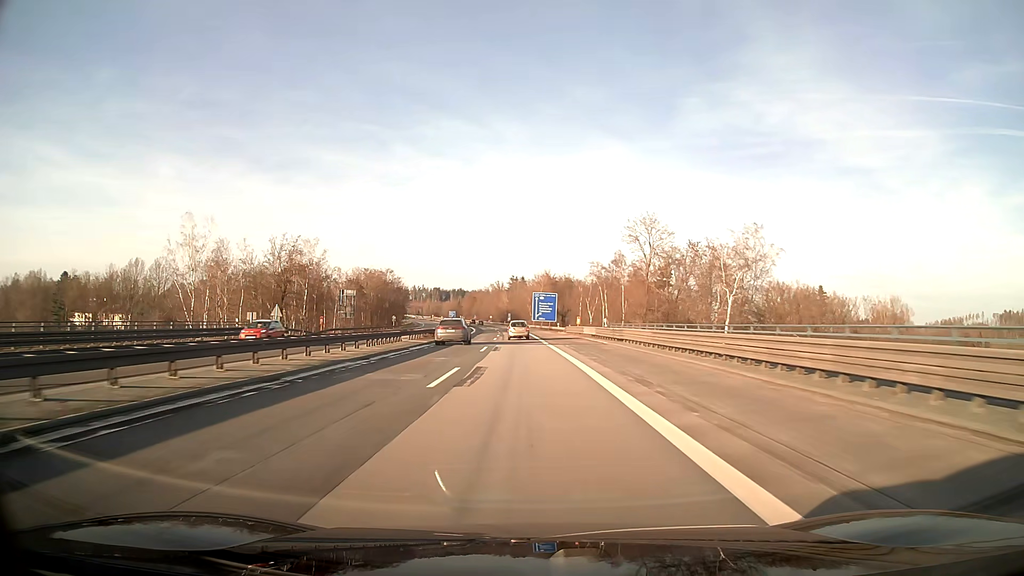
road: motorway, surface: asphalt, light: Day
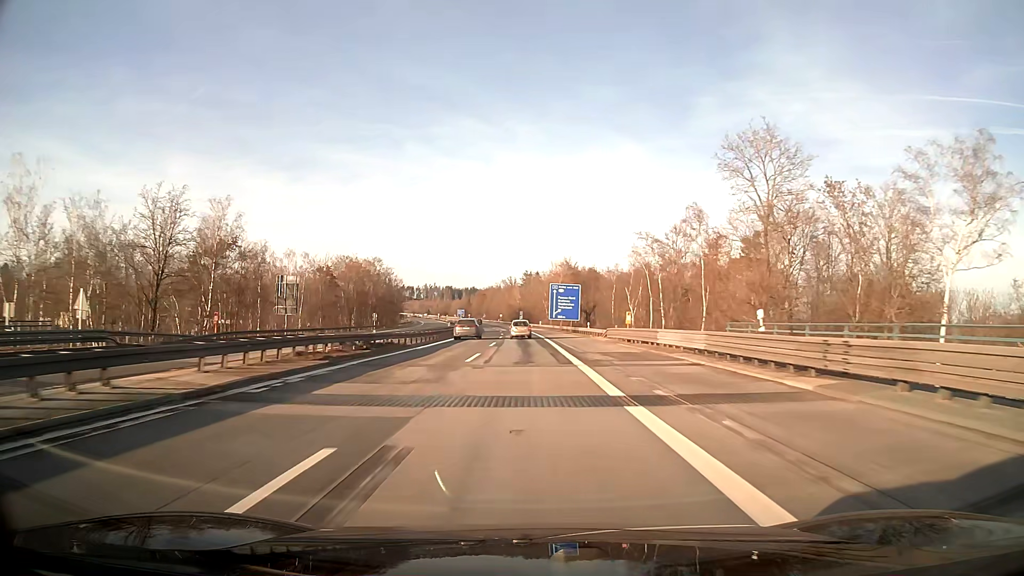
(-0.4, +31.6) m; -1°
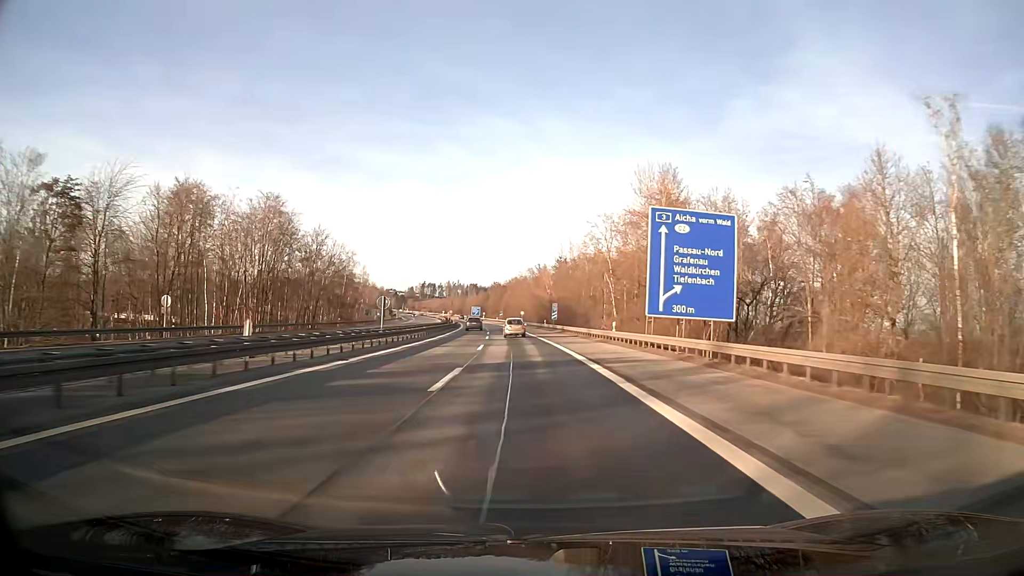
(-1.8, +78.9) m; -3°
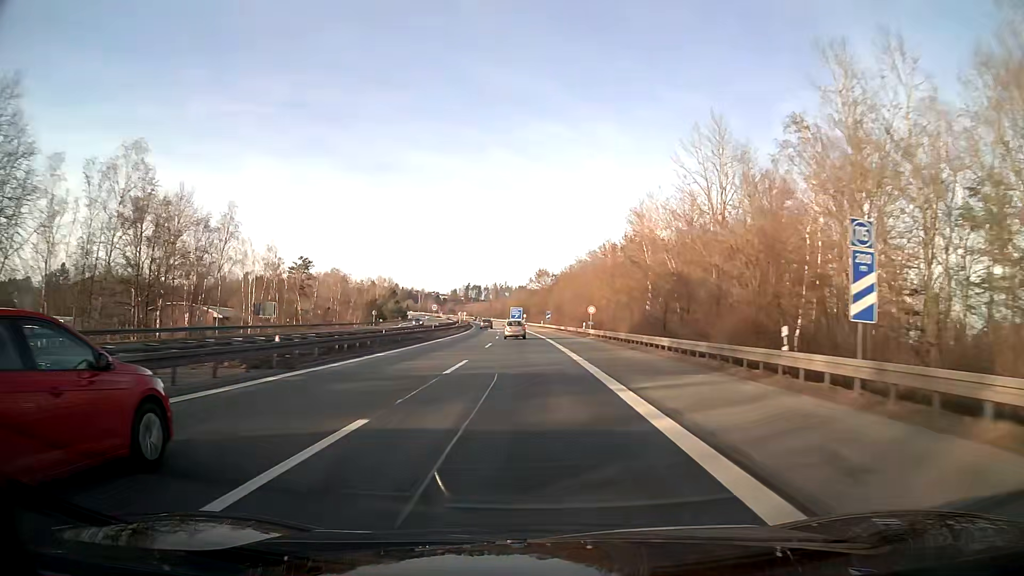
(-2.9, +78.9) m; -4°
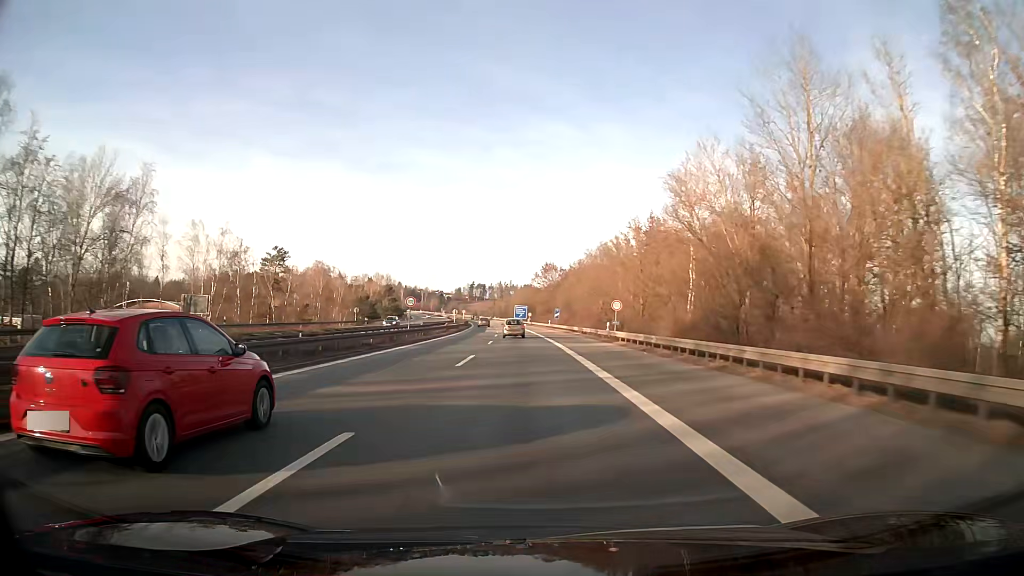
(-0.1, +15.8) m; -1°
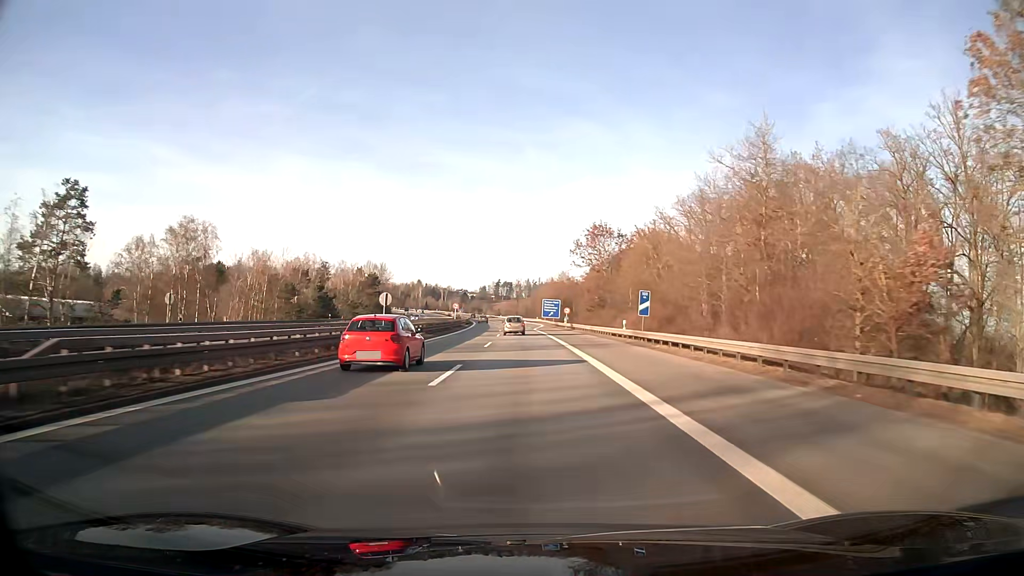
(-1.4, +61.2) m; -3°
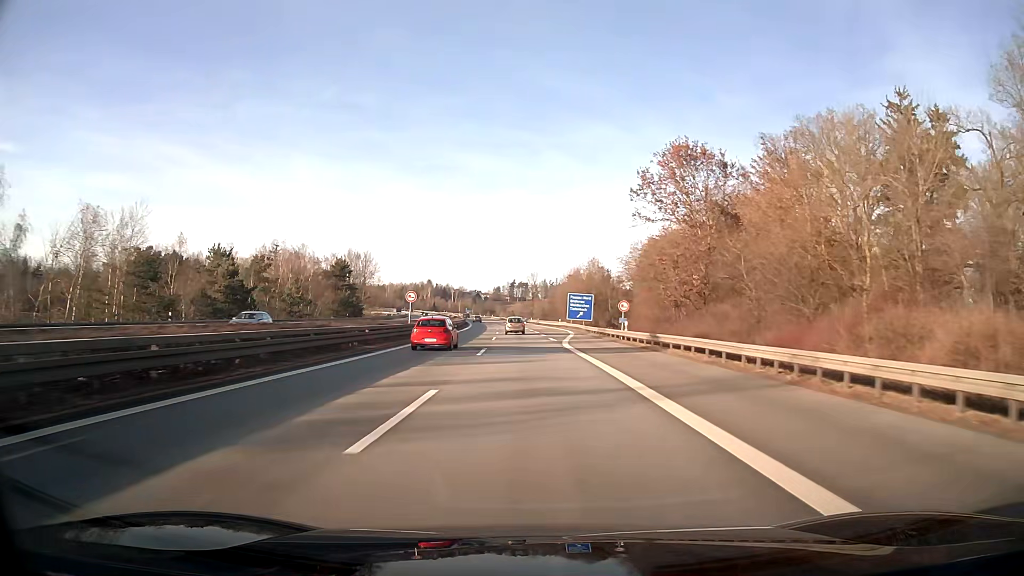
(-0.5, +43.2) m; -1°
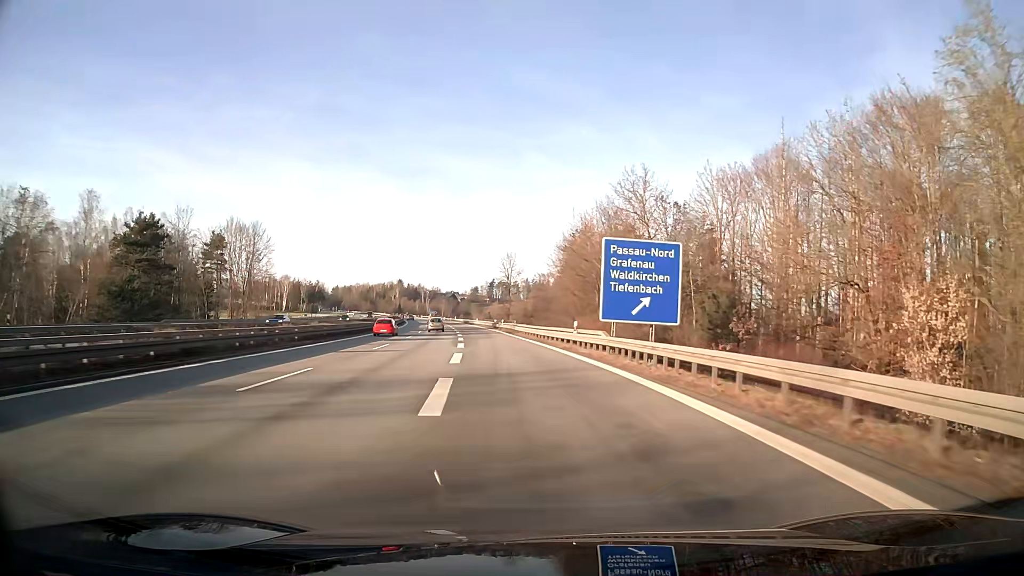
(+1.1, +67.2) m; +1°
